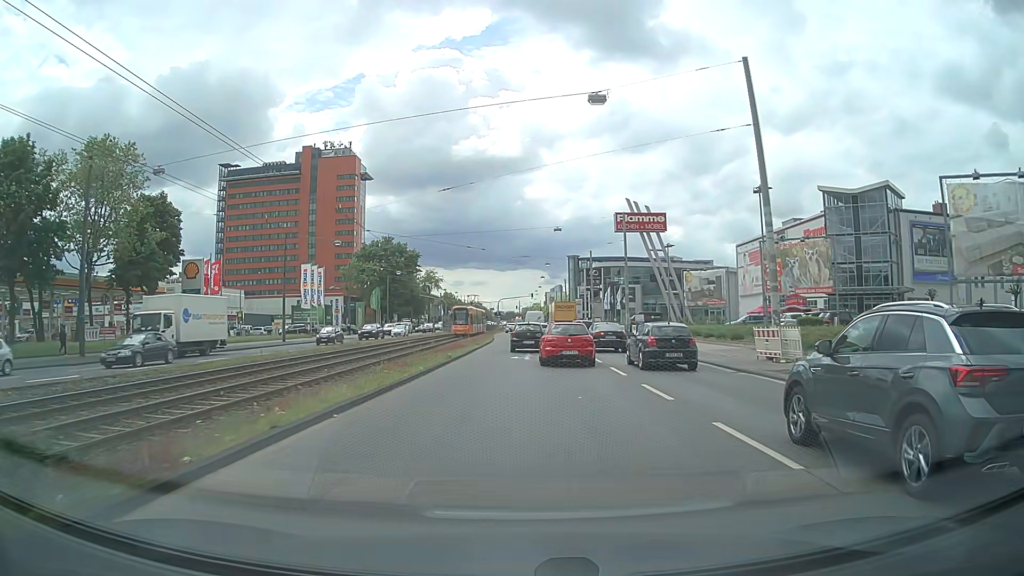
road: primary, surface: asphalt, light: Day
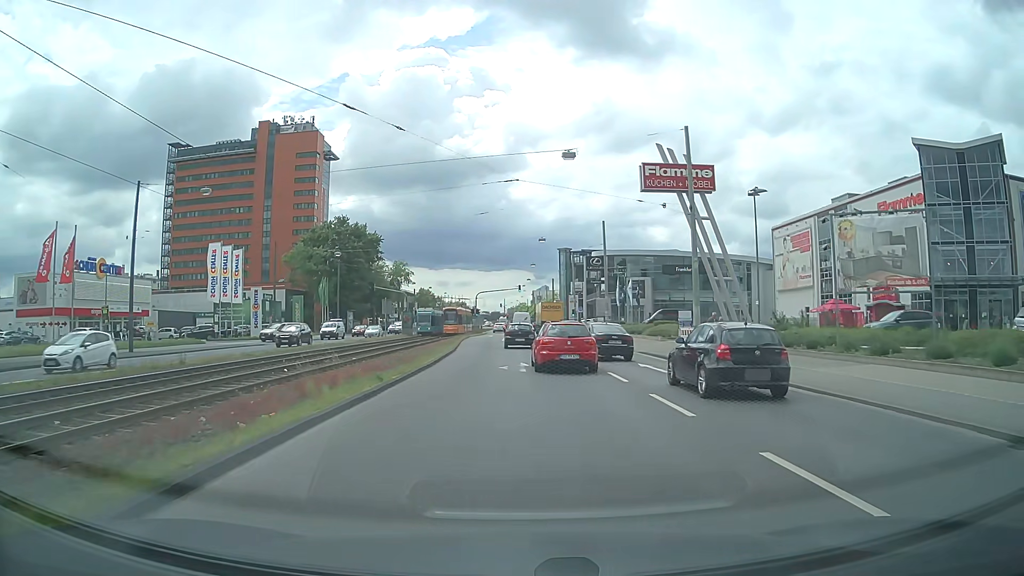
(+0.4, +26.0) m; +1°
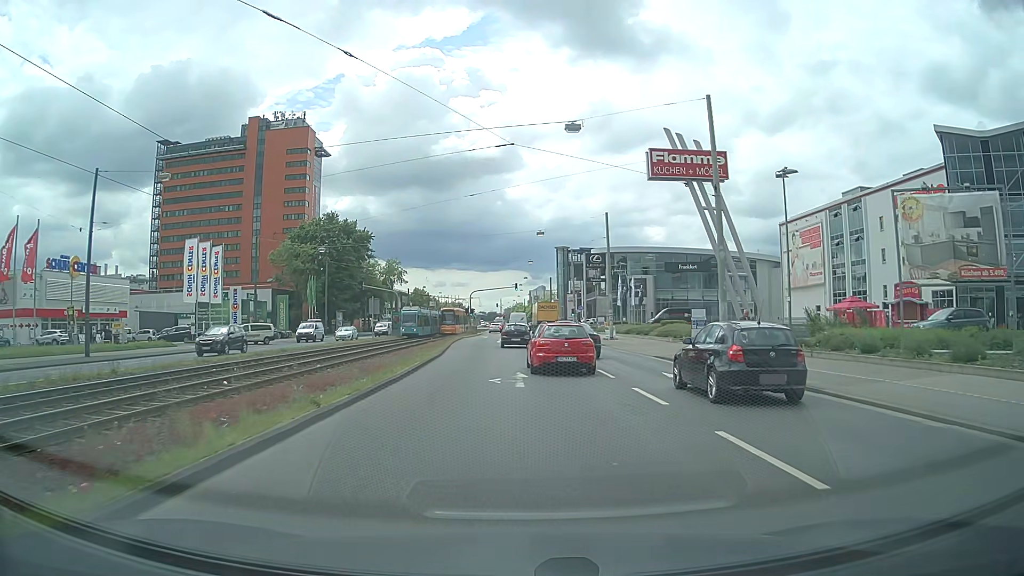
(0.0, +4.7) m; +1°
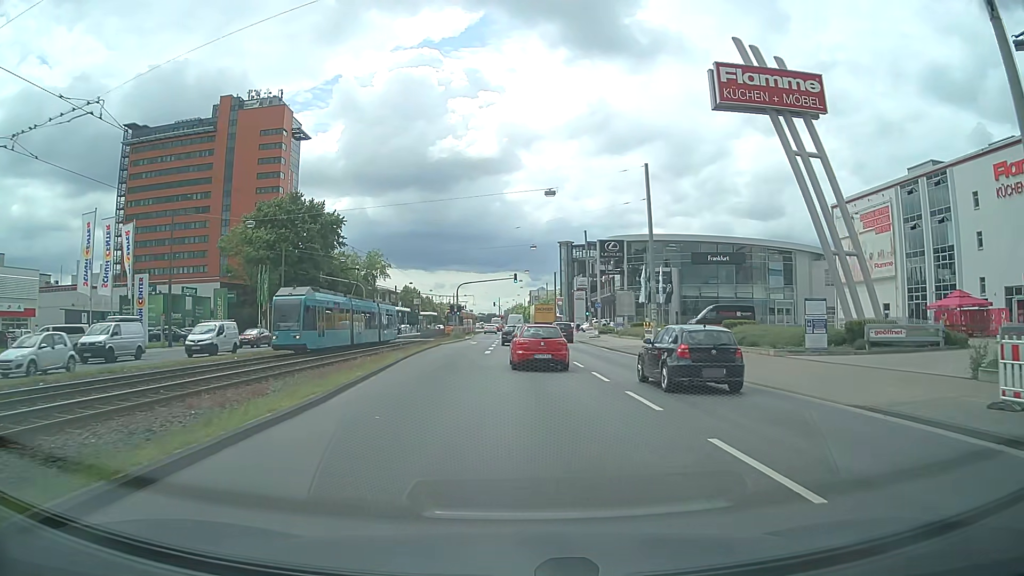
(-0.1, +18.5) m; -1°
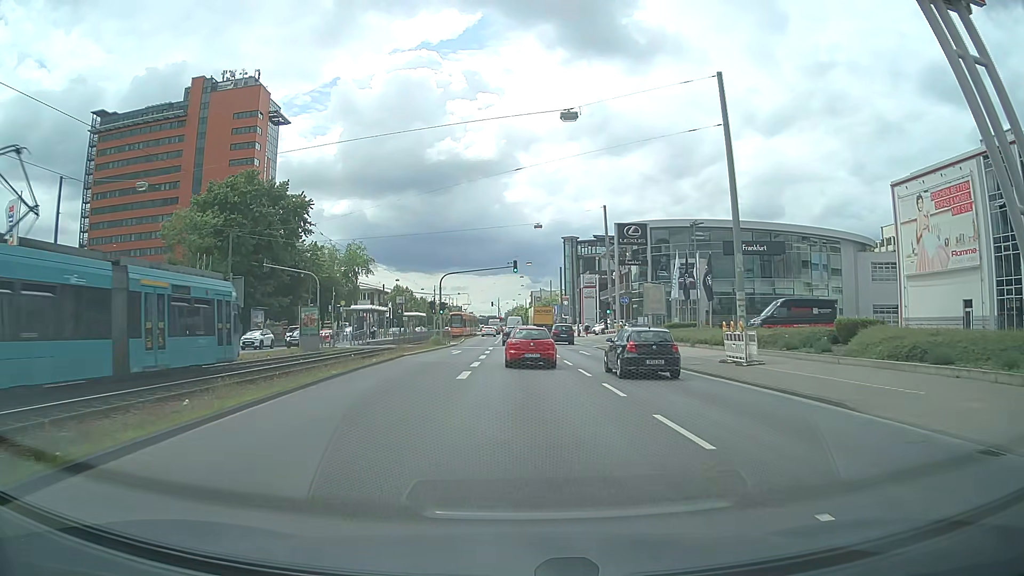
(+0.1, +15.6) m; 0°
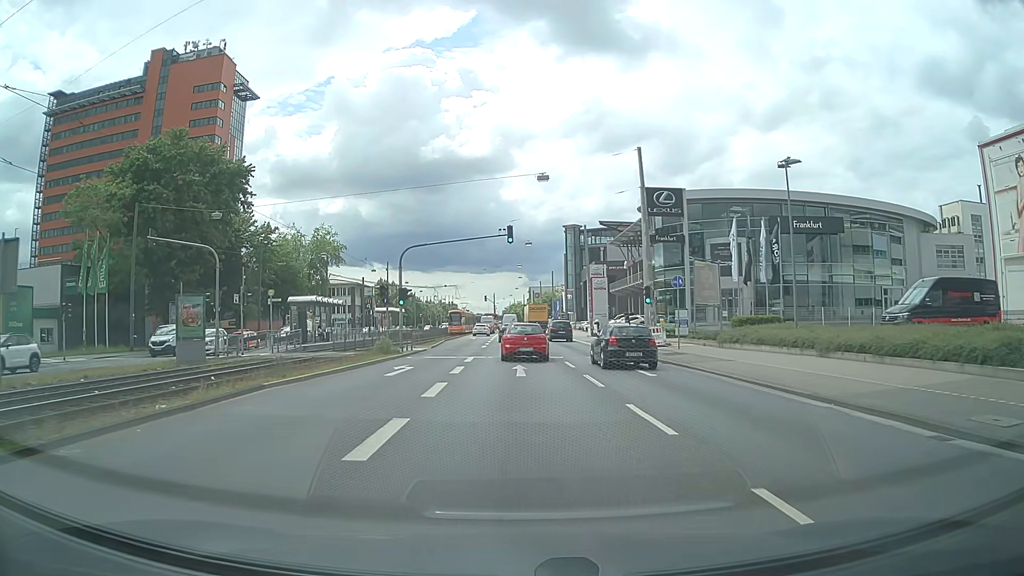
(+0.1, +17.4) m; 0°
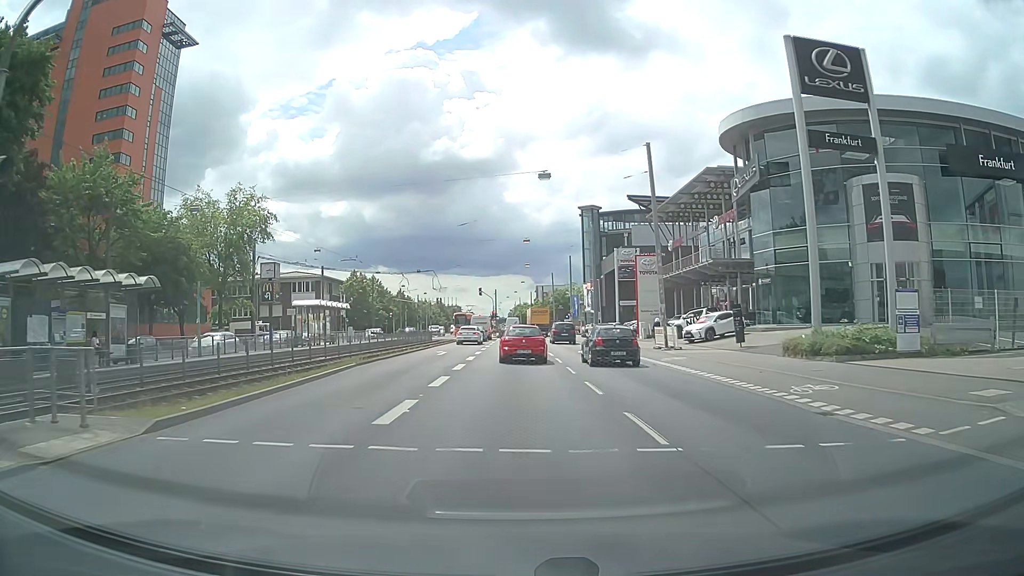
(-0.1, +30.7) m; 0°
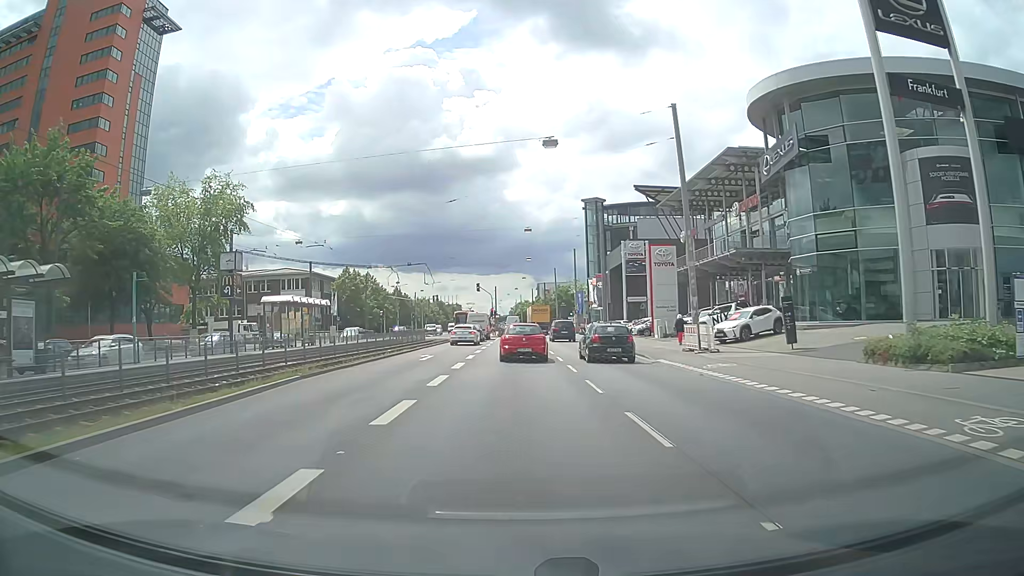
(0.0, +6.2) m; 0°
(0, +10) (0, +20) (0, +30) (0, +40) (0, +50) (0, +60) (-1, +70) (-1, +80) (-1, +90) (-1, +100) m
